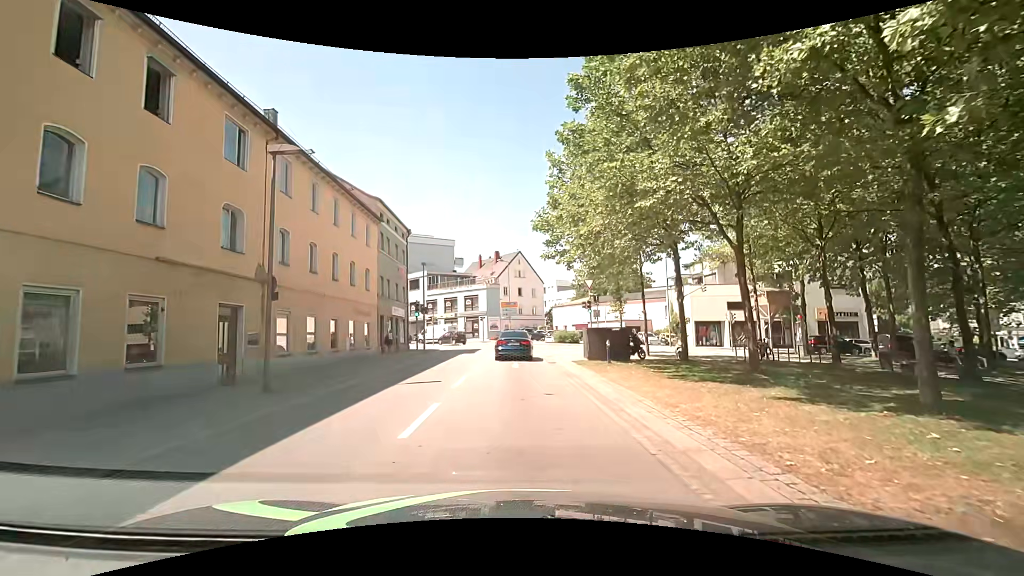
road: tertiary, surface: asphalt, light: Day
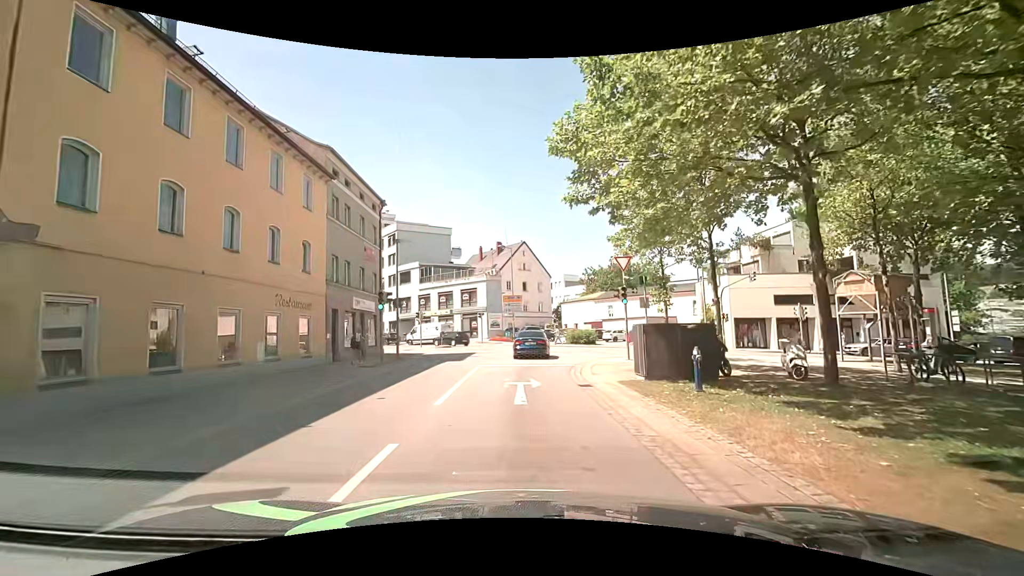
(+0.3, +9.5) m; +1°
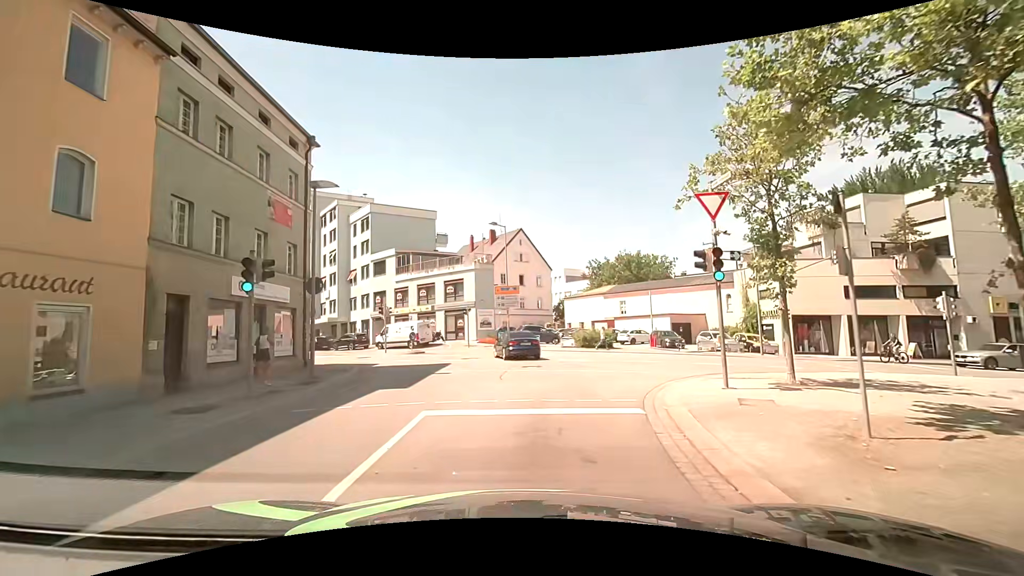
(+0.1, +11.0) m; +2°
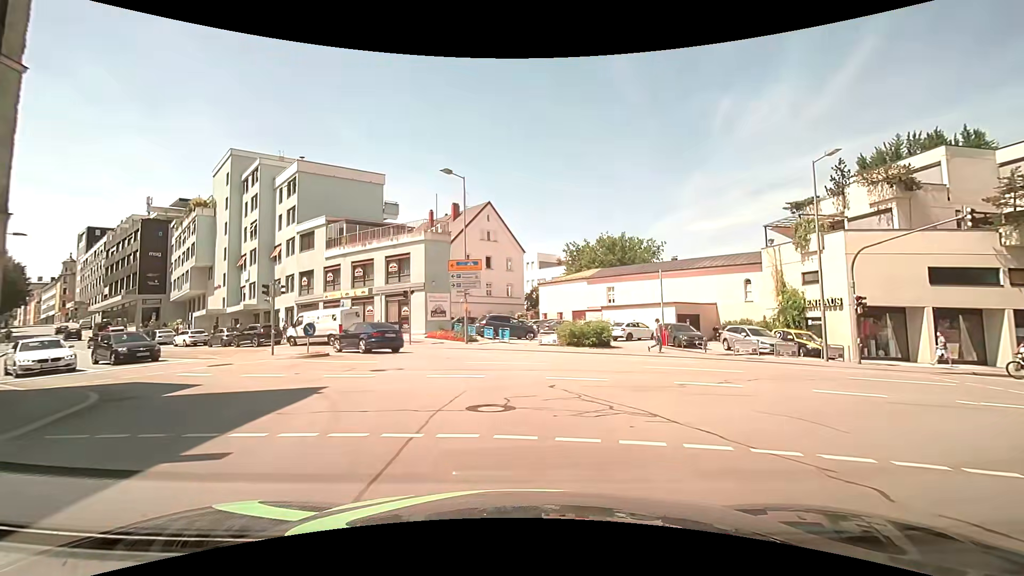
(+0.1, +11.4) m; +2°
(0, +10) (-1, +20) (-8, +27) (-16, +33) (-25, +38) (-33, +43) (-41, +50) (-48, +57) (-55, +64) (-62, +71) m
